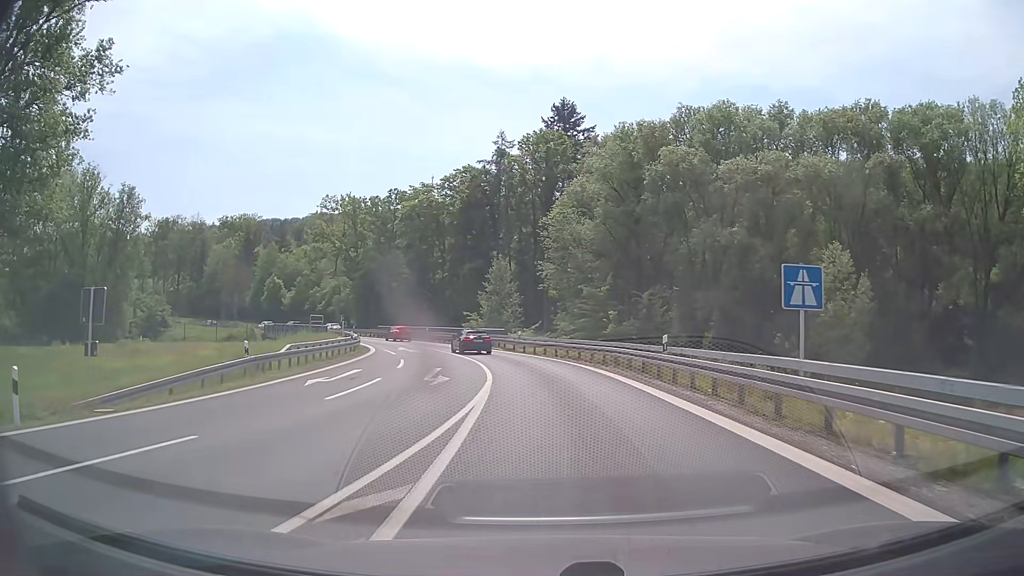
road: motorway_link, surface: asphalt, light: Day
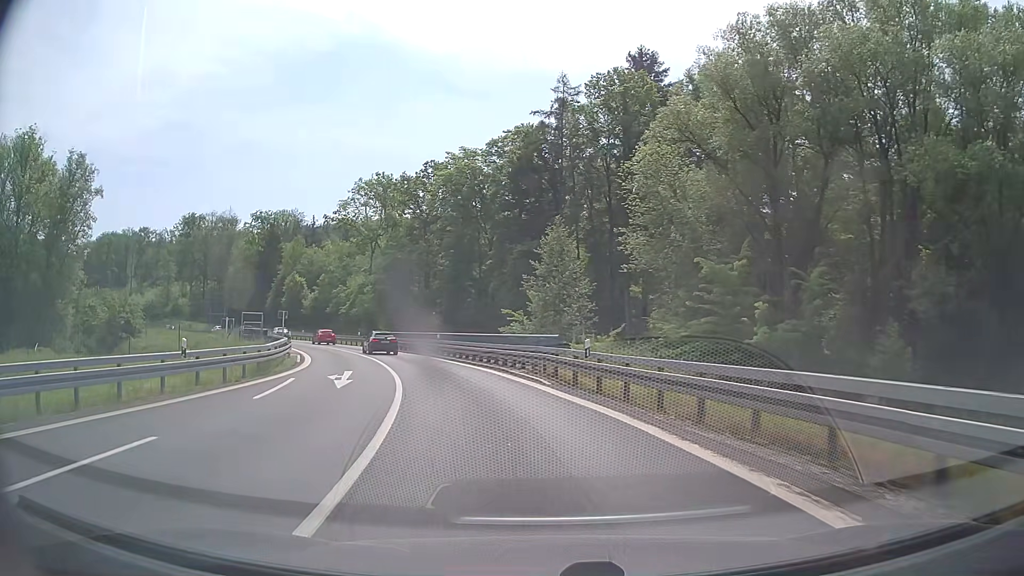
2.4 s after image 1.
(-0.5, +25.5) m; -6°
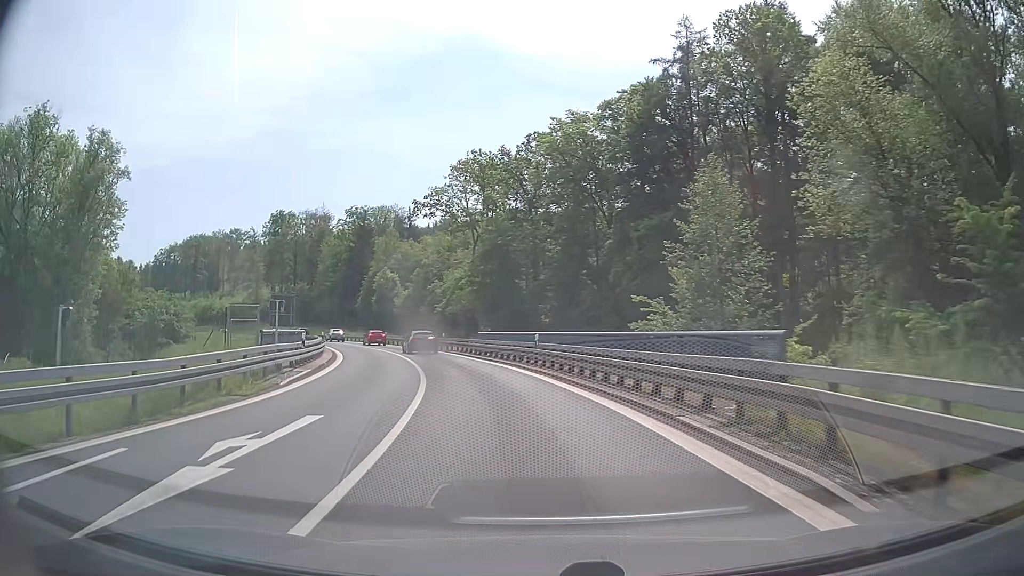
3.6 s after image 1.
(-1.2, +14.0) m; -10°
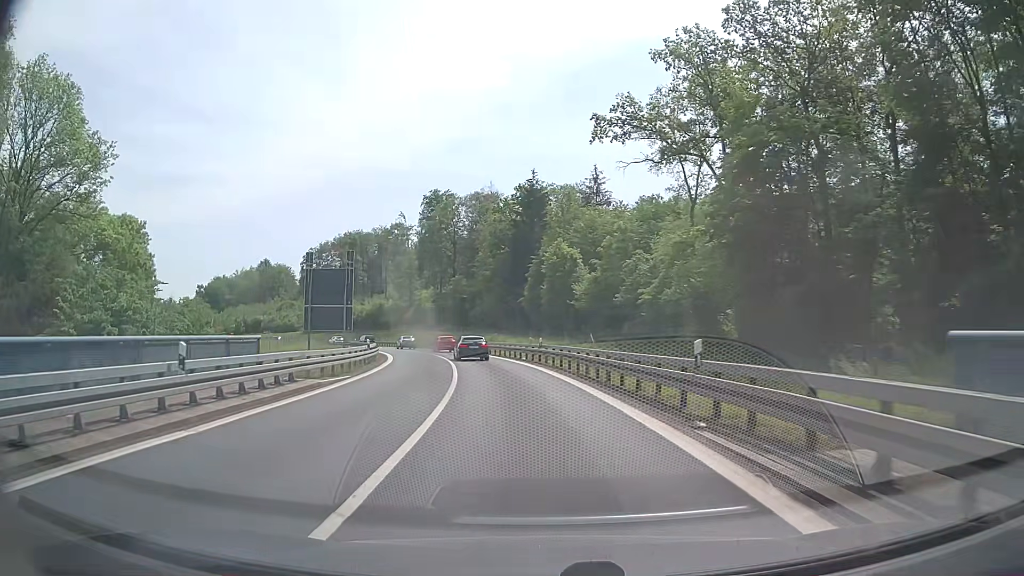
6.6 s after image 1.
(-6.2, +37.5) m; -17°
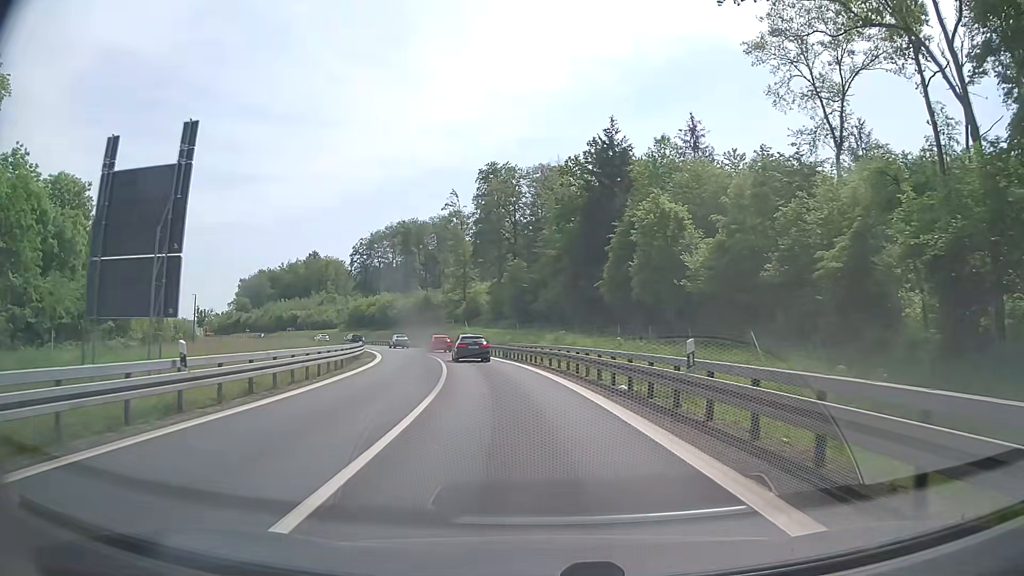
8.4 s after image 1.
(-1.2, +23.7) m; -6°
(0, +10) (-1, +20) (-2, +30) (-4, +40) (-7, +49) (-9, +59) (-13, +68) (-16, +78) (-21, +87) (-25, +96) m
